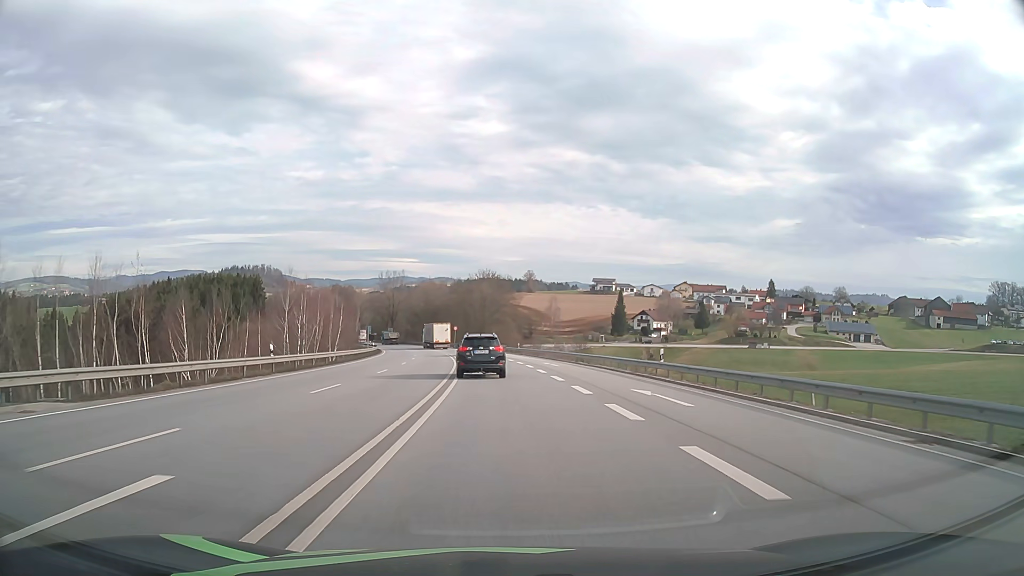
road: primary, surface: asphalt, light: Day
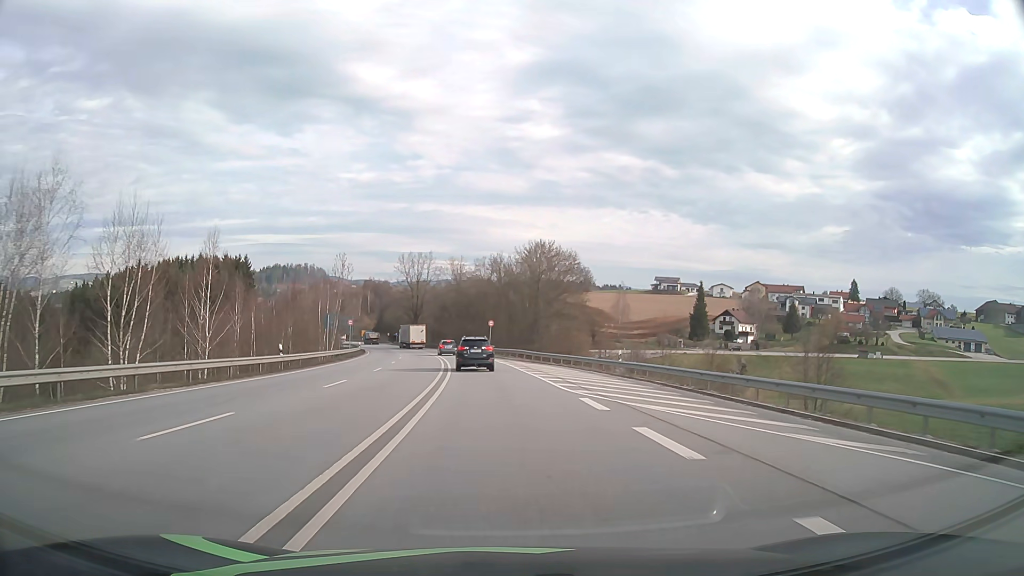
(-1.7, +45.8) m; -4°
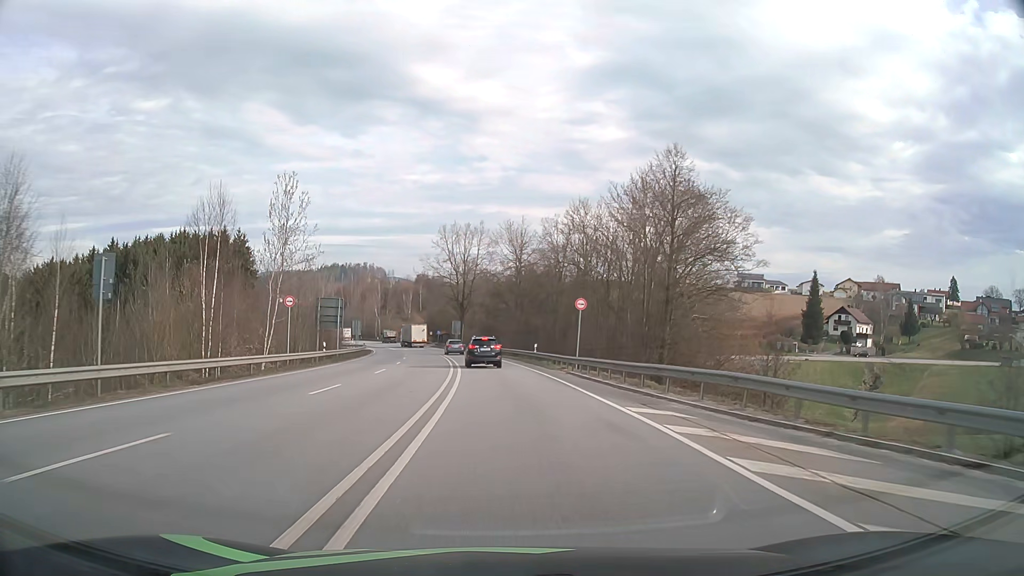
(-2.1, +39.8) m; -6°
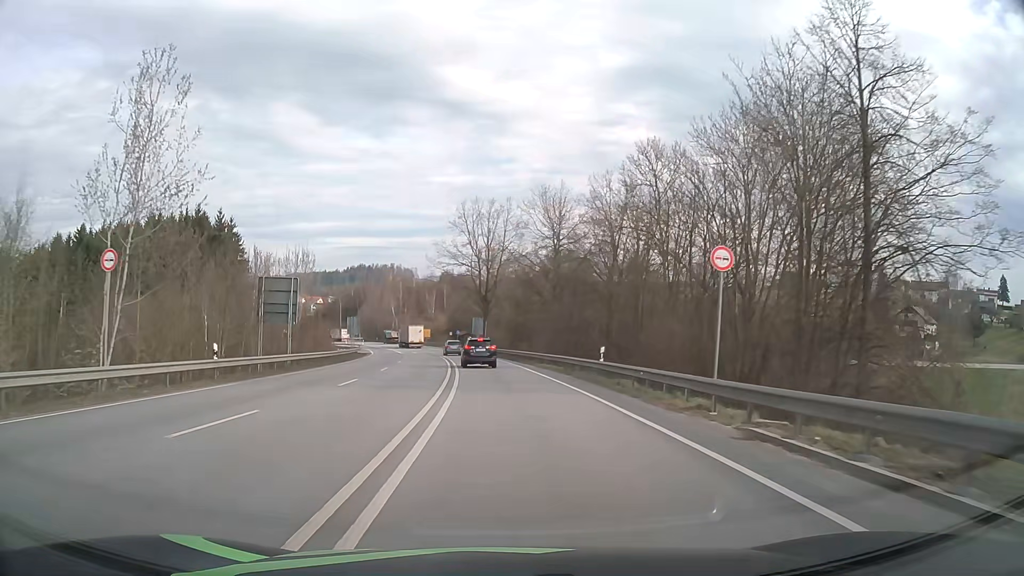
(-0.4, +20.5) m; -2°
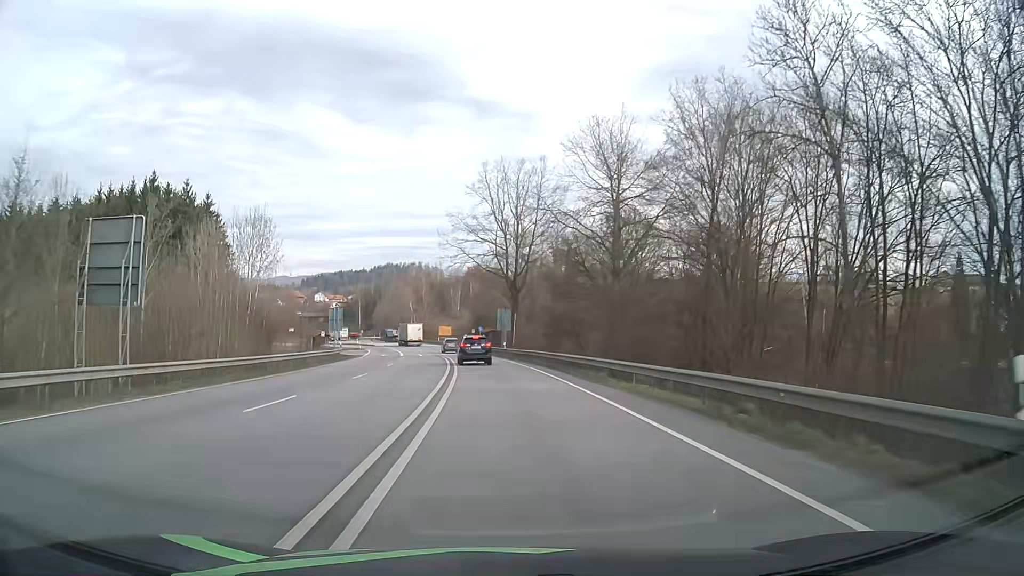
(-0.5, +20.7) m; -2°
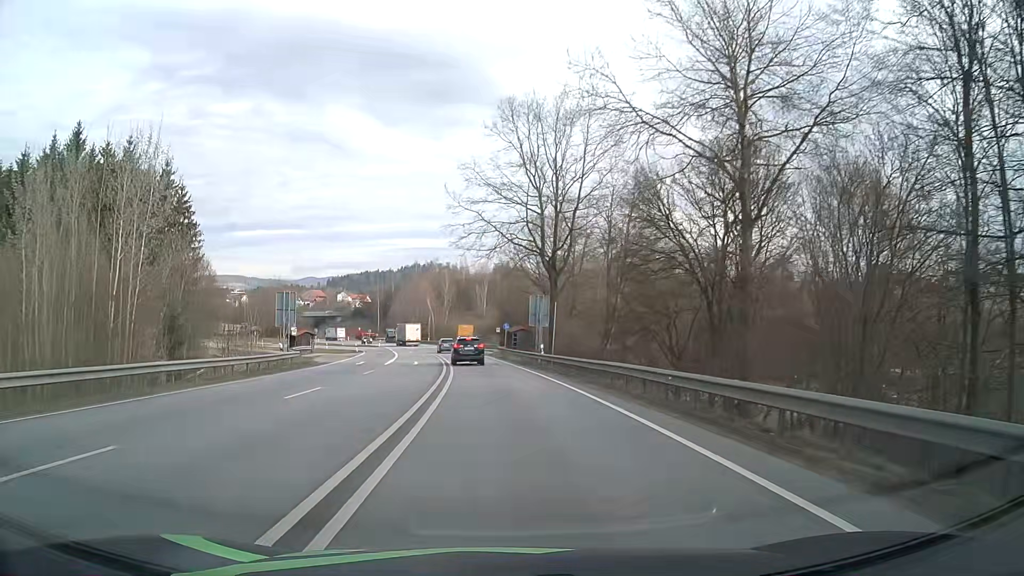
(-0.5, +20.8) m; -2°
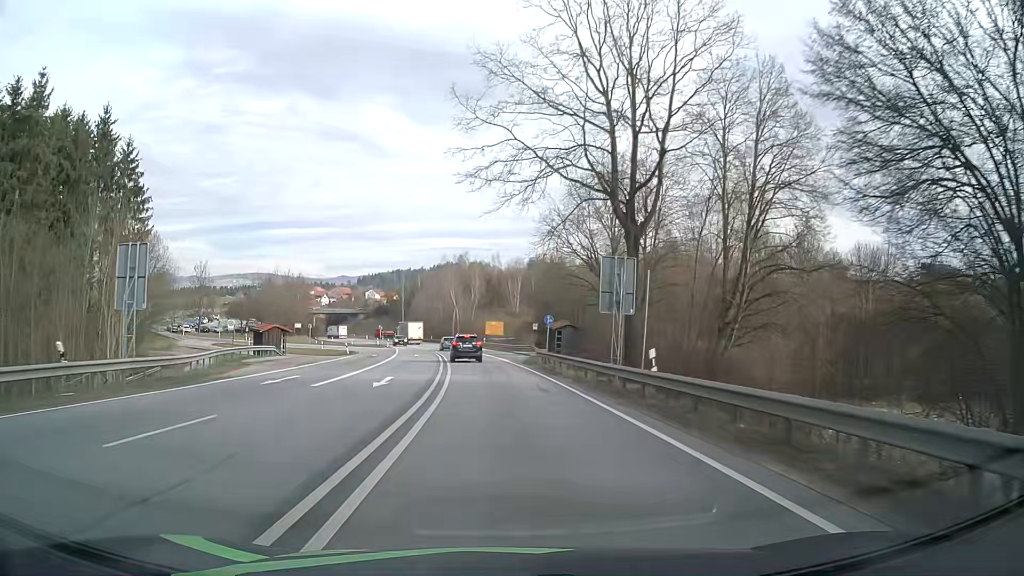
(-0.6, +20.7) m; -3°
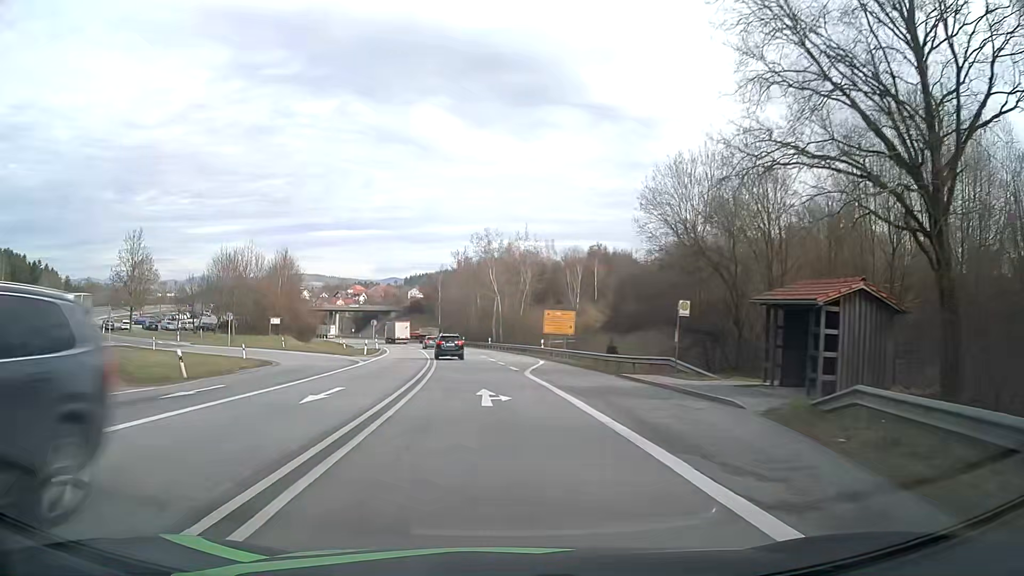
(-1.9, +40.8) m; -4°
(0, +10) (0, +20) (-1, +30) (-1, +40) (-2, +50) (-3, +60) (-4, +70) (-5, +80) (-7, +90) (-9, +99) m
